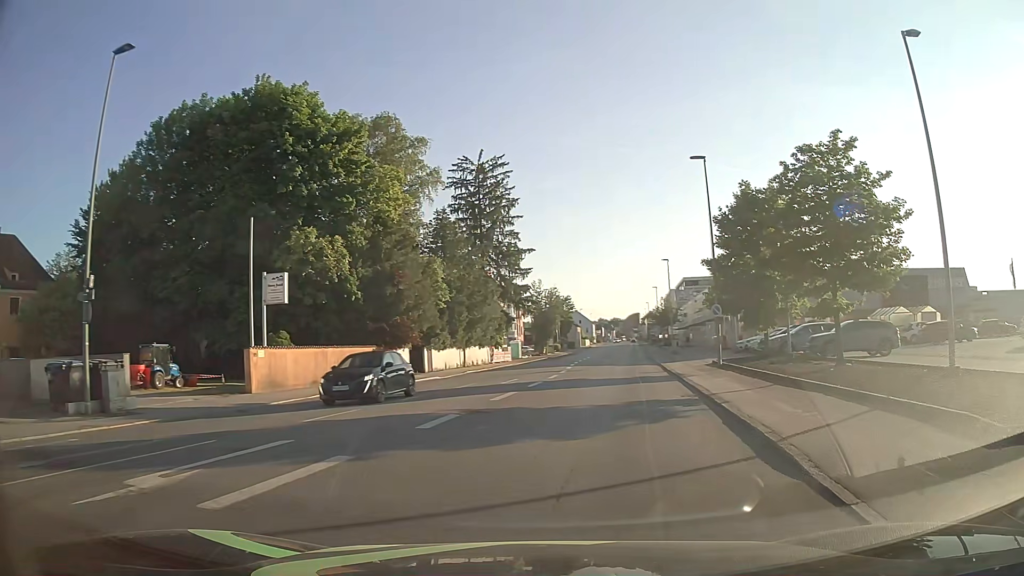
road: tertiary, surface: asphalt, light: Day
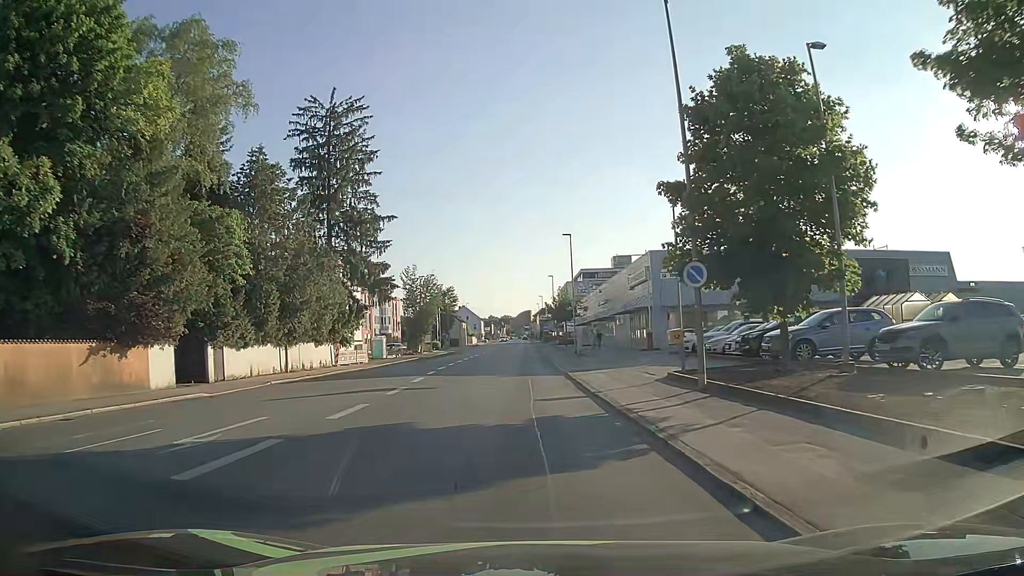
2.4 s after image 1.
(+2.1, +16.9) m; +10°
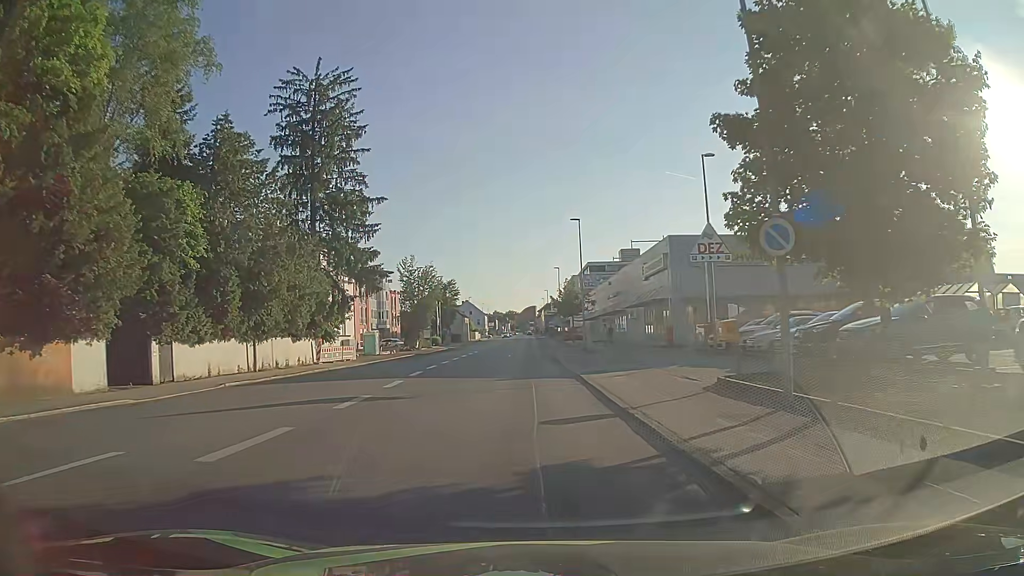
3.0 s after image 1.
(-0.1, +5.4) m; 0°
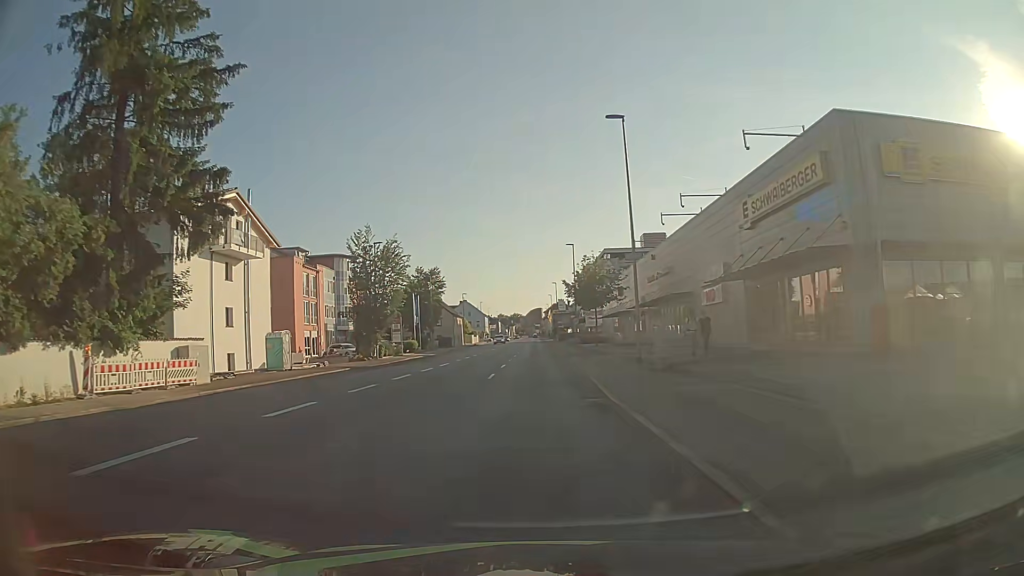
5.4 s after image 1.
(-0.3, +25.7) m; -1°
(0, +10) (0, +20) (0, +30) (0, +40) (0, +50) (0, +60) (0, +70) (0, +80) (-1, +90) (-1, +100) m
